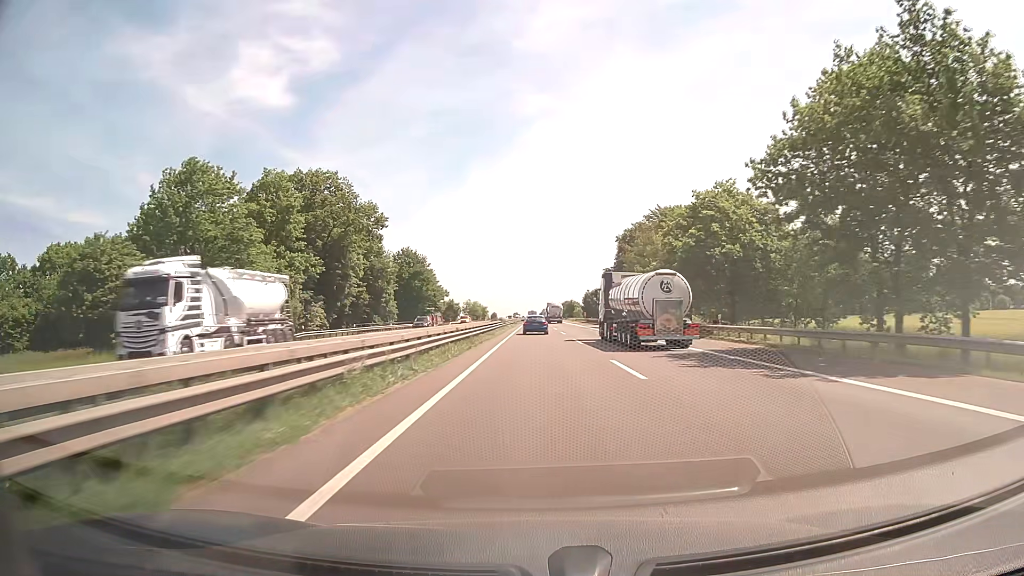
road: motorway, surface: asphalt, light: Day
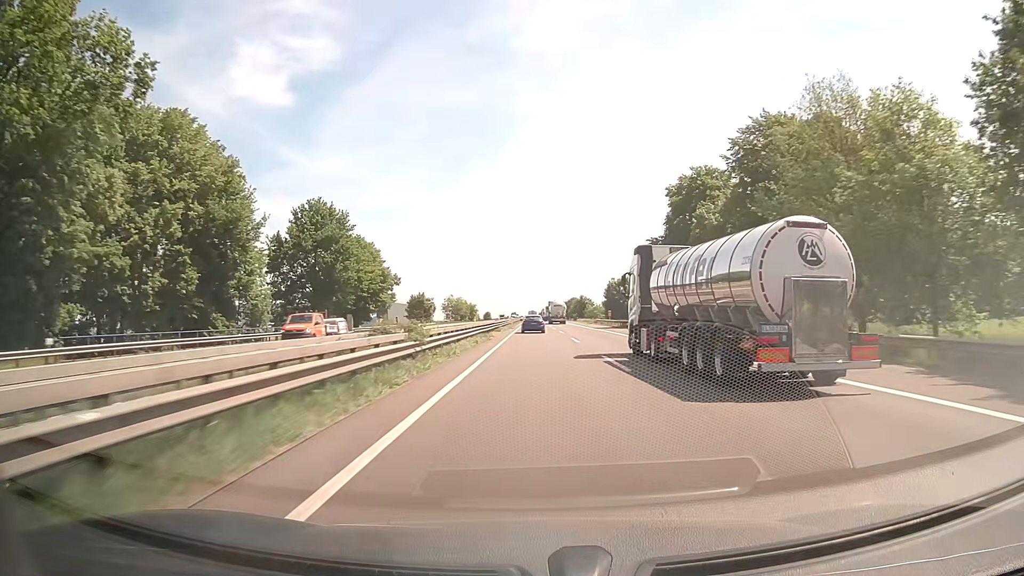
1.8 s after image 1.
(+0.2, +51.9) m; 0°
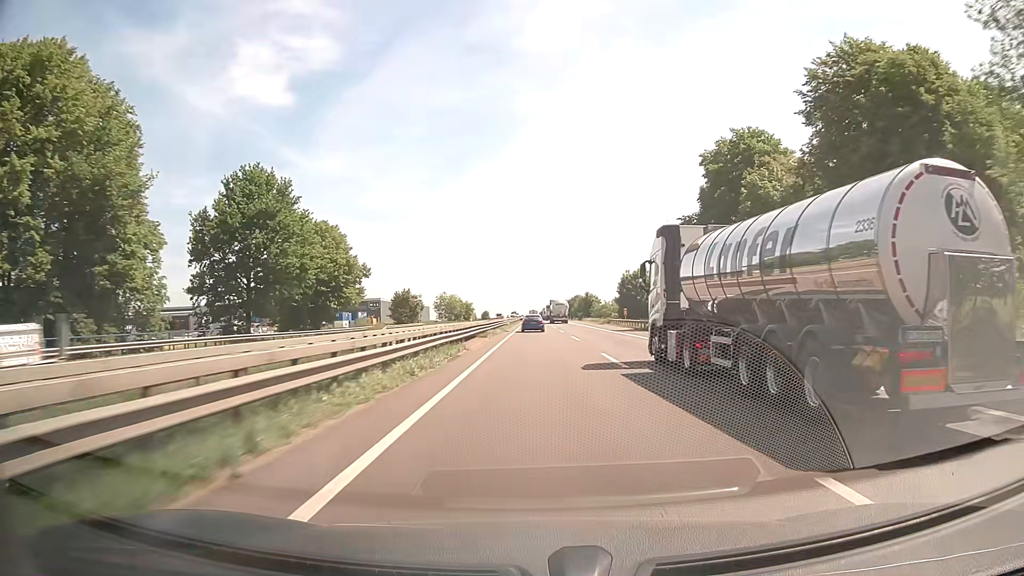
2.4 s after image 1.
(0.0, +17.3) m; 0°
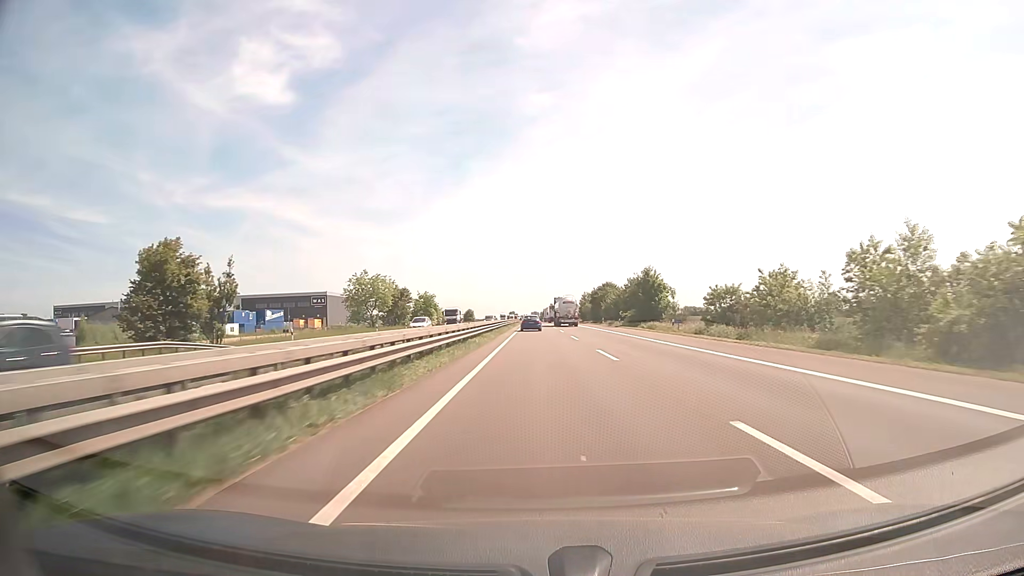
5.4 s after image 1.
(-0.1, +87.1) m; 0°
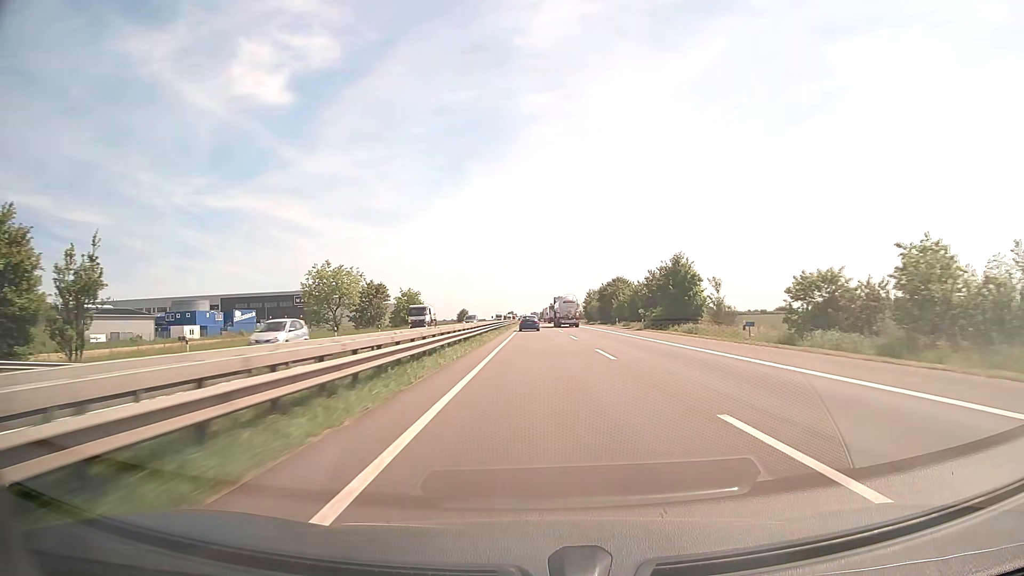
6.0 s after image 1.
(0.0, +17.5) m; 0°
